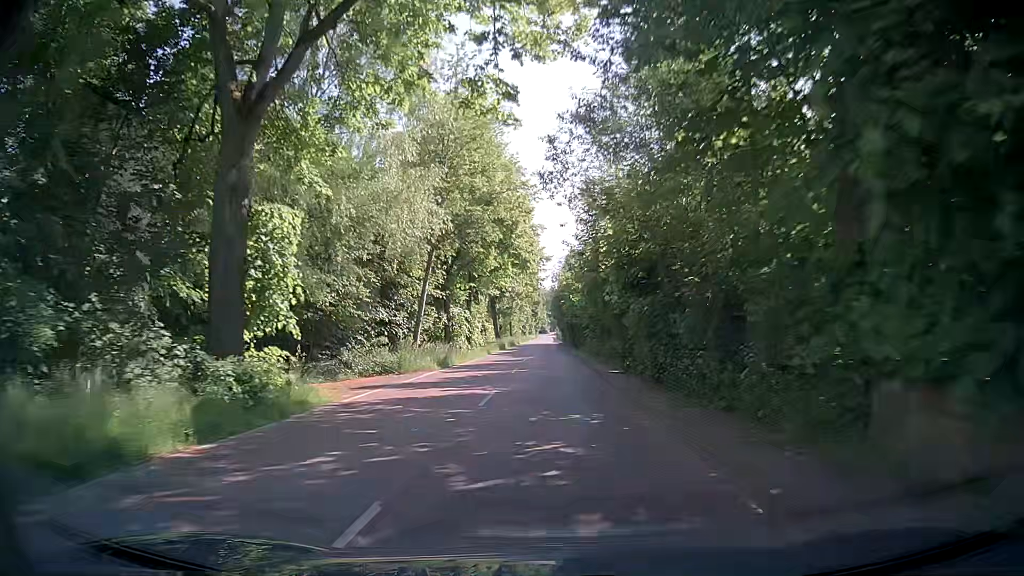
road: tertiary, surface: asphalt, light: Day
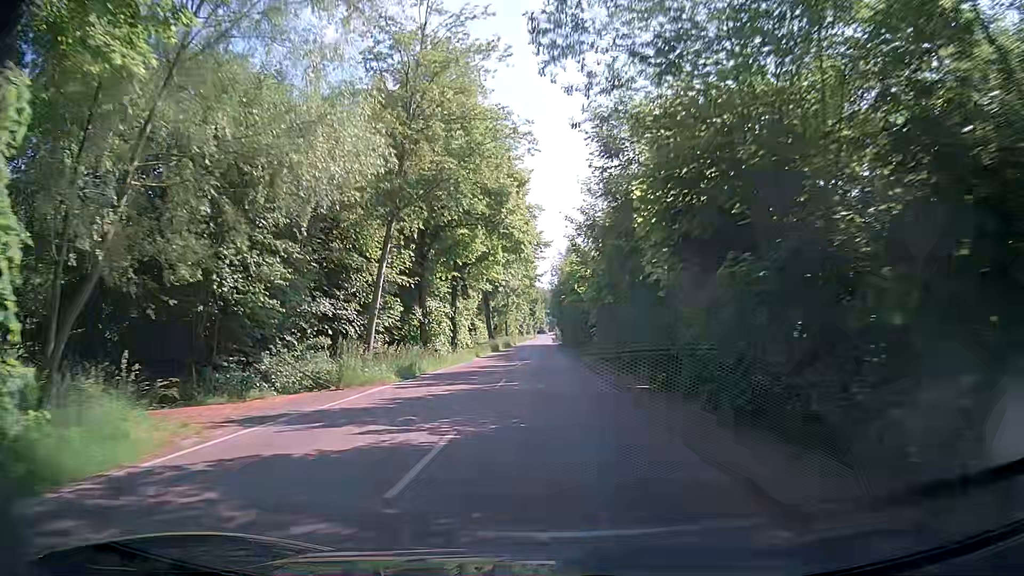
(0.0, +7.8) m; 0°
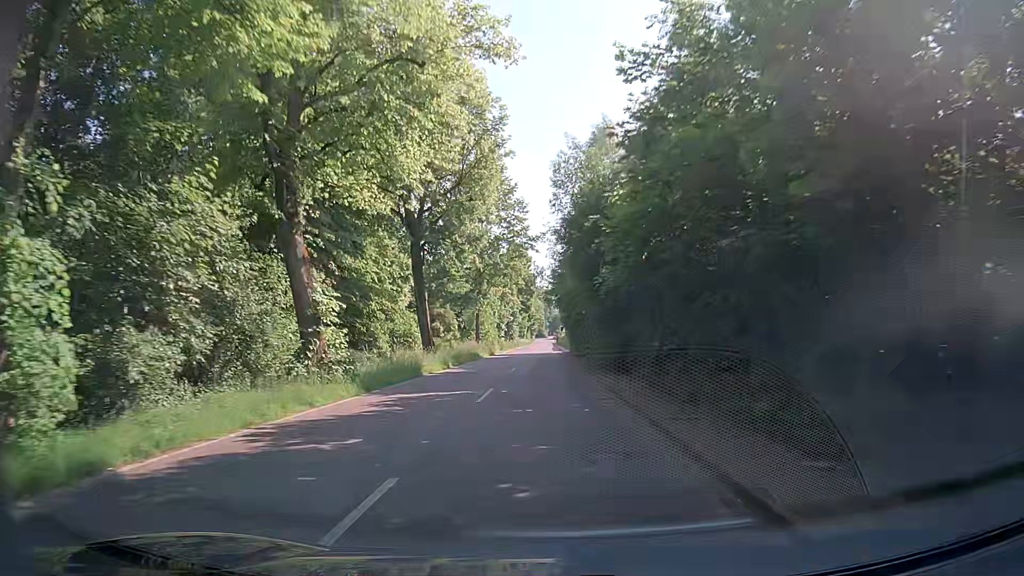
(0.0, +39.2) m; 0°
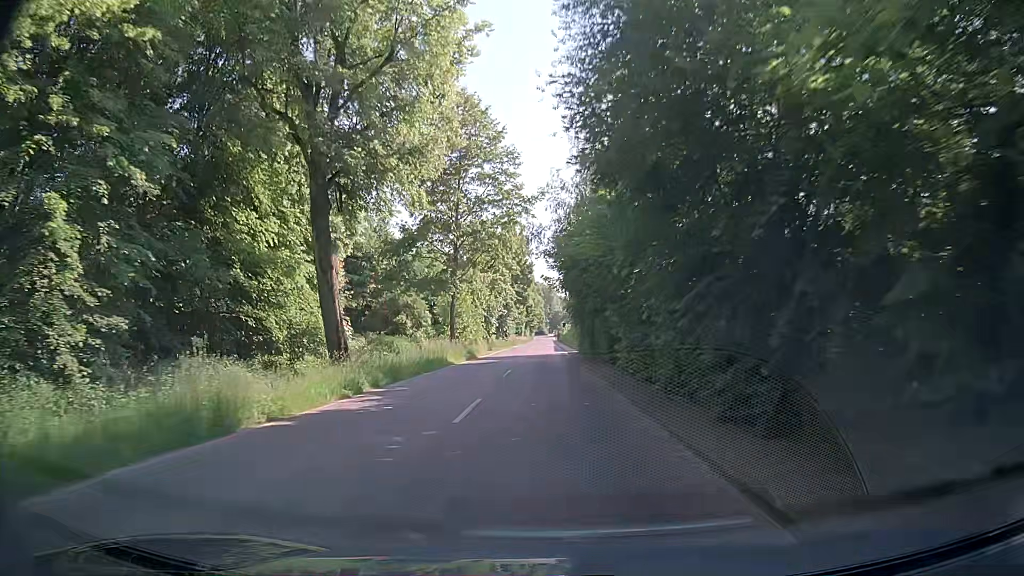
(0.0, +15.8) m; 0°
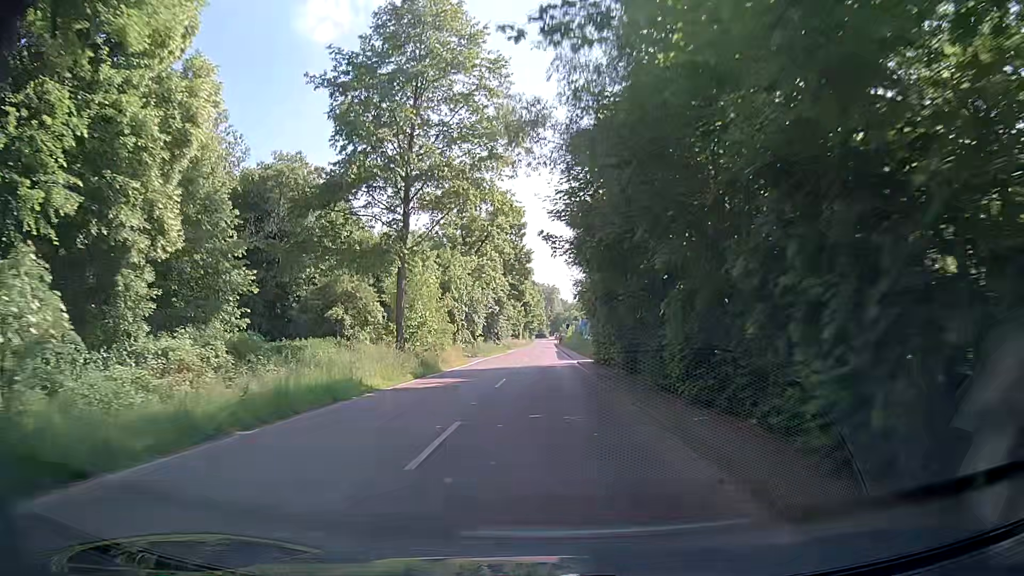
(-0.2, +15.7) m; -1°
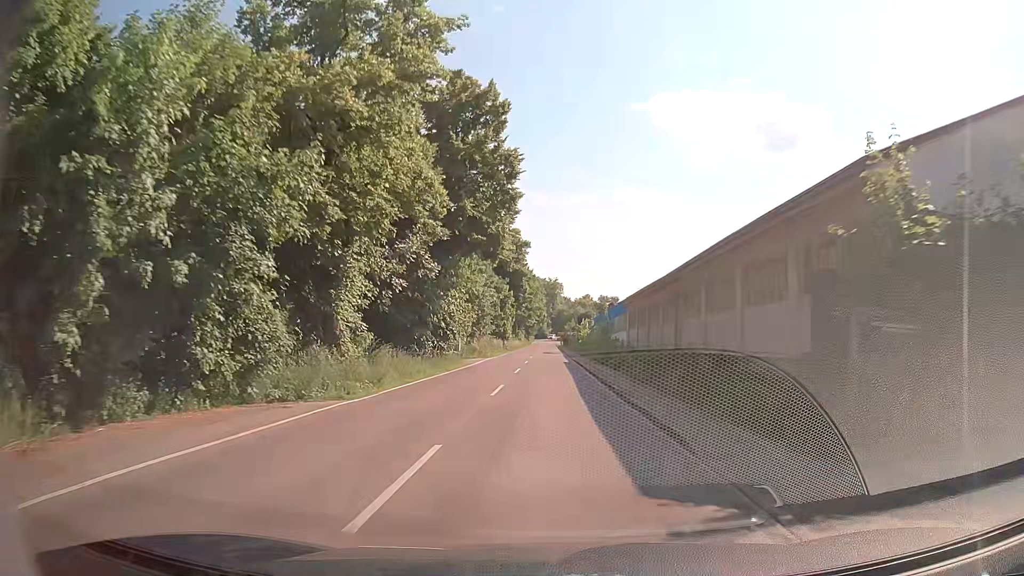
(+0.2, +38.2) m; 0°
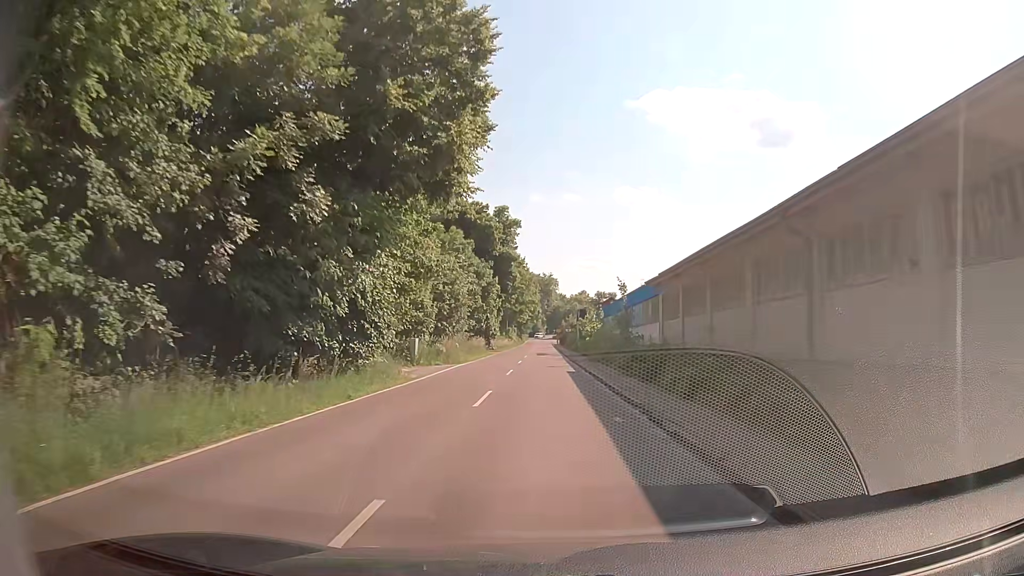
(0.0, +15.1) m; 0°
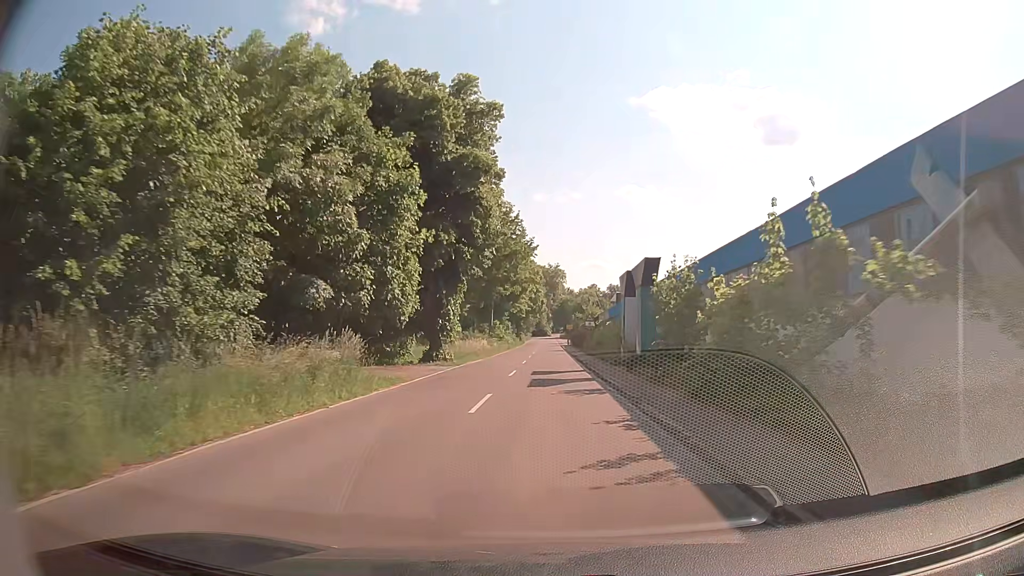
(+0.3, +37.4) m; 0°
(0, +10) (0, +20) (0, +30) (0, +40) (0, +50) (+1, +60) (+1, +70) (+1, +80) (+1, +90) (+1, +100) m
